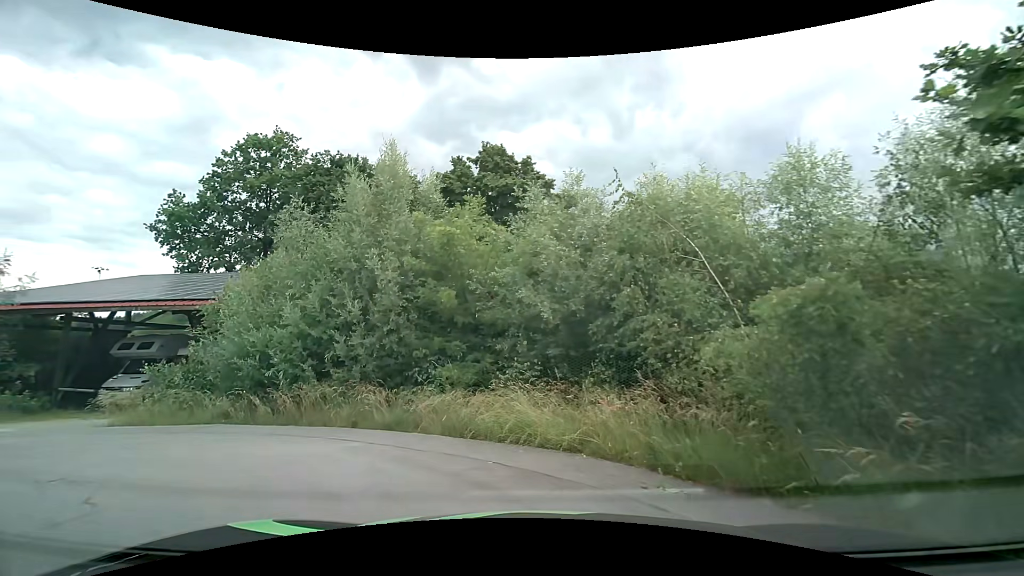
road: residential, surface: asphalt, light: Day
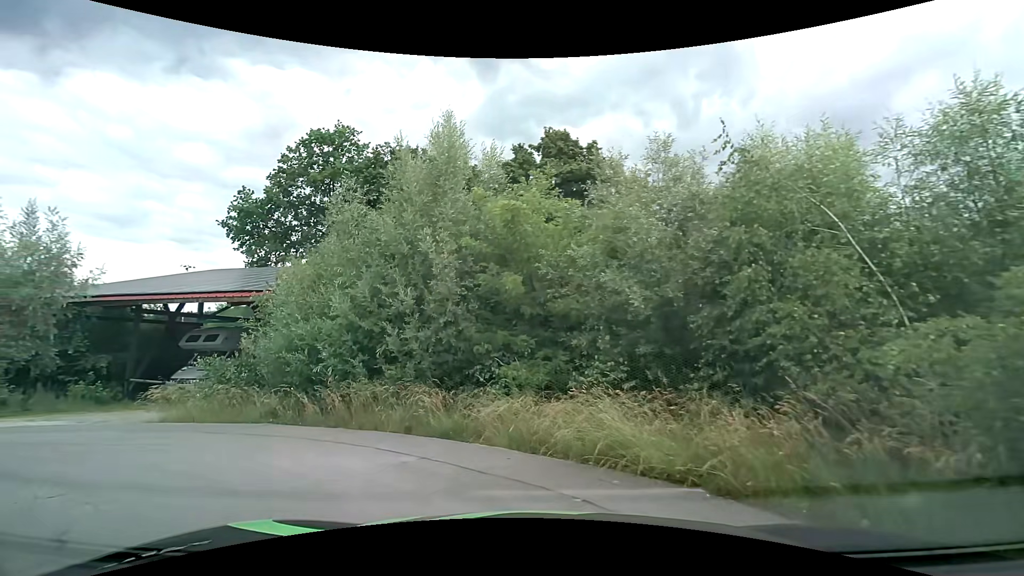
(-0.1, +1.6) m; -8°
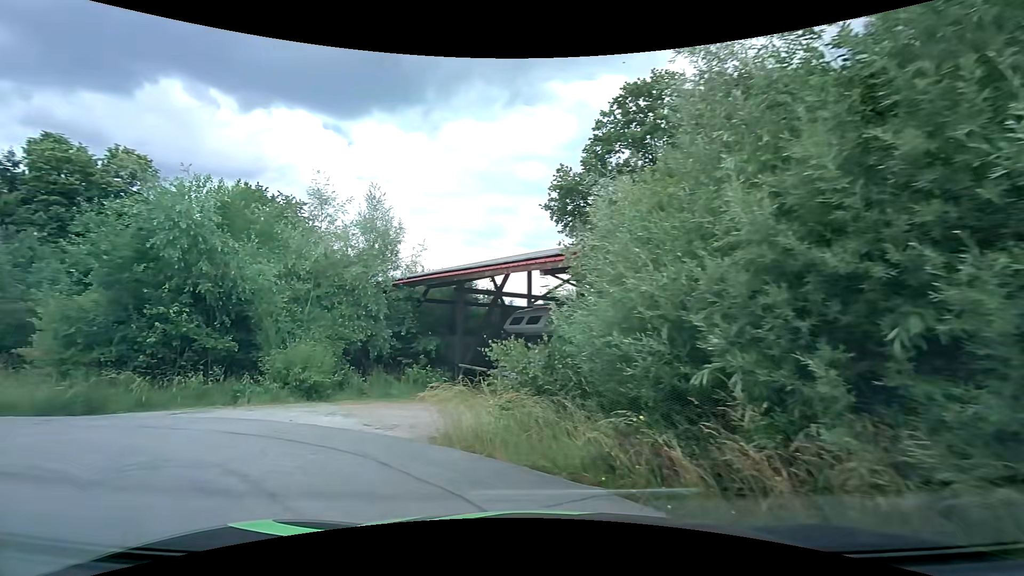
(-1.7, +6.5) m; -35°
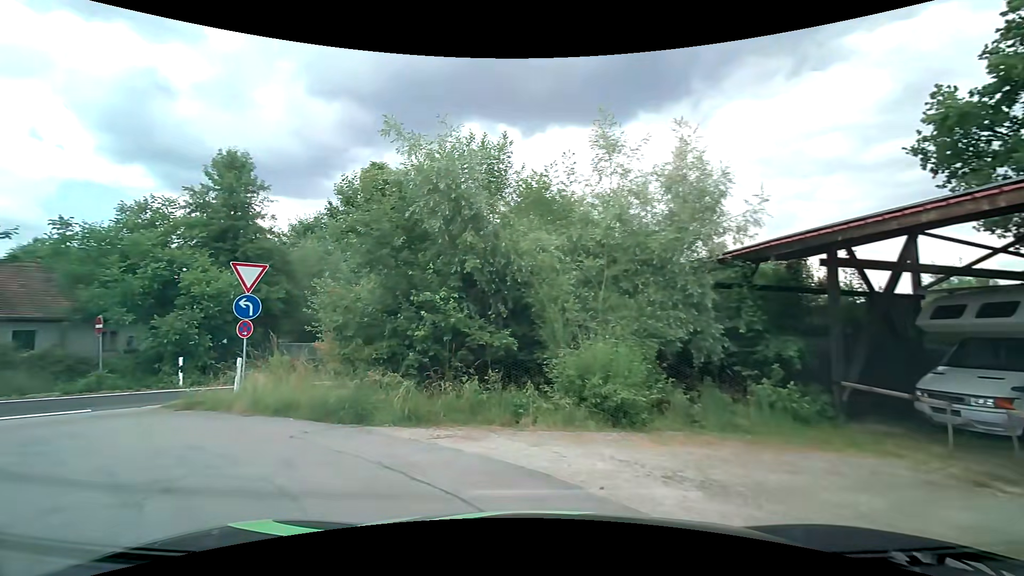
(-1.4, +5.0) m; -34°
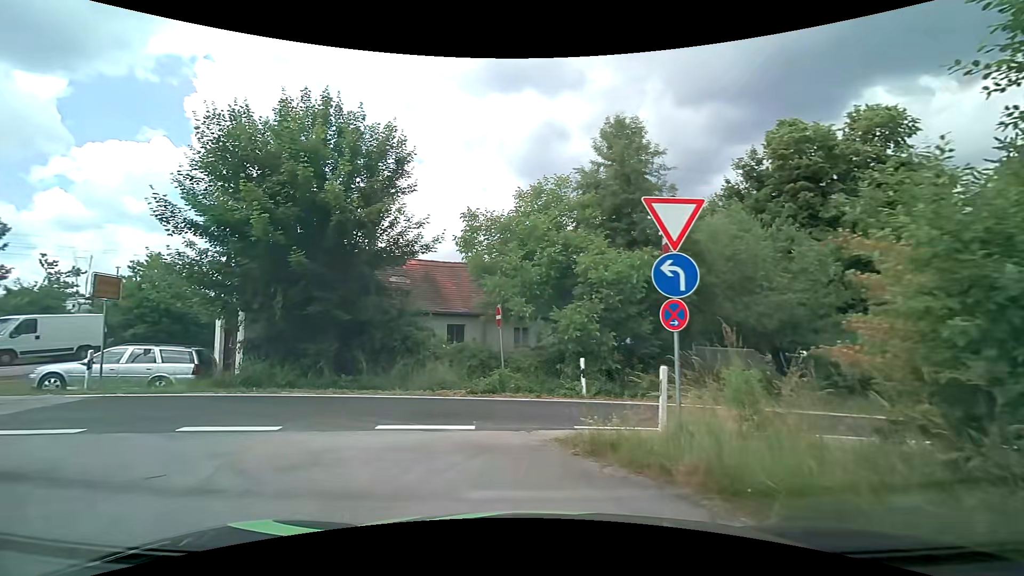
(-2.3, +6.2) m; -41°
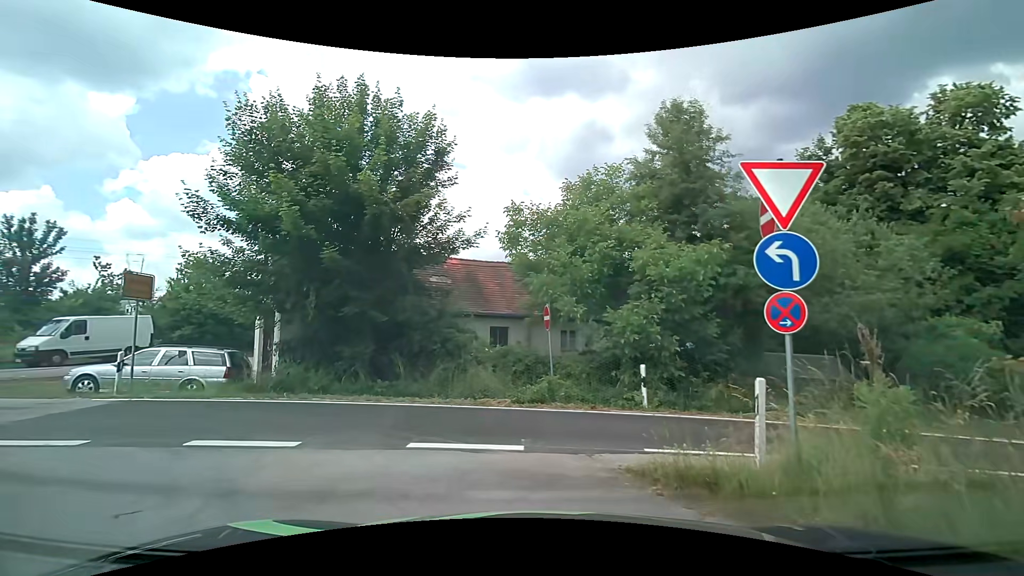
(-0.1, +1.3) m; -4°
